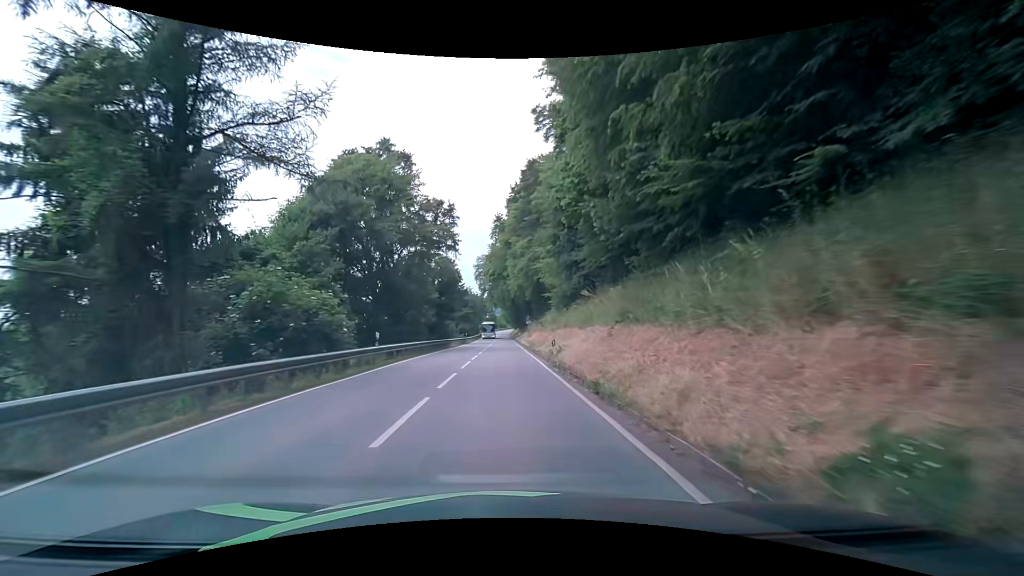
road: secondary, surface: asphalt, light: Day
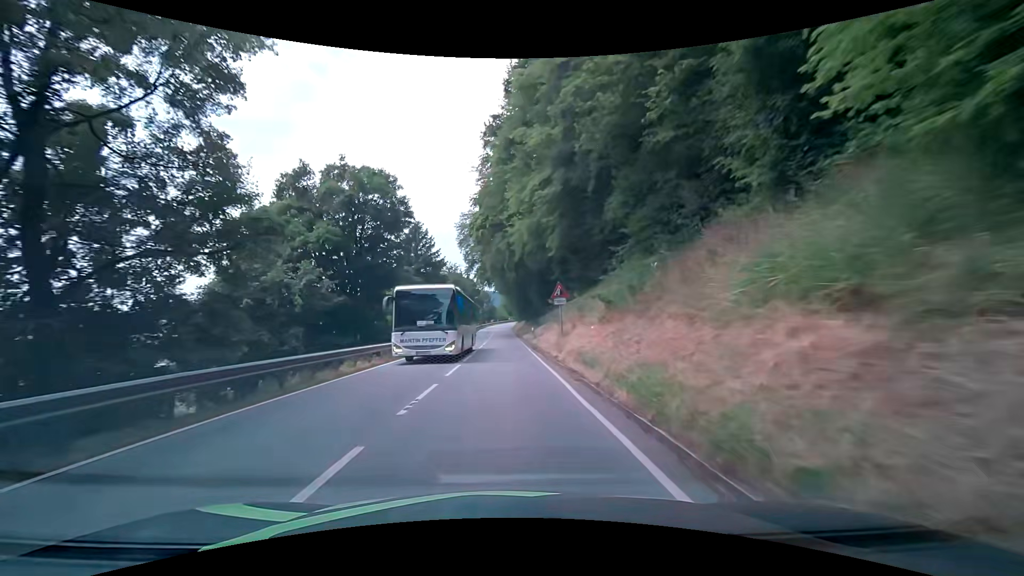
(-0.5, +34.1) m; 0°
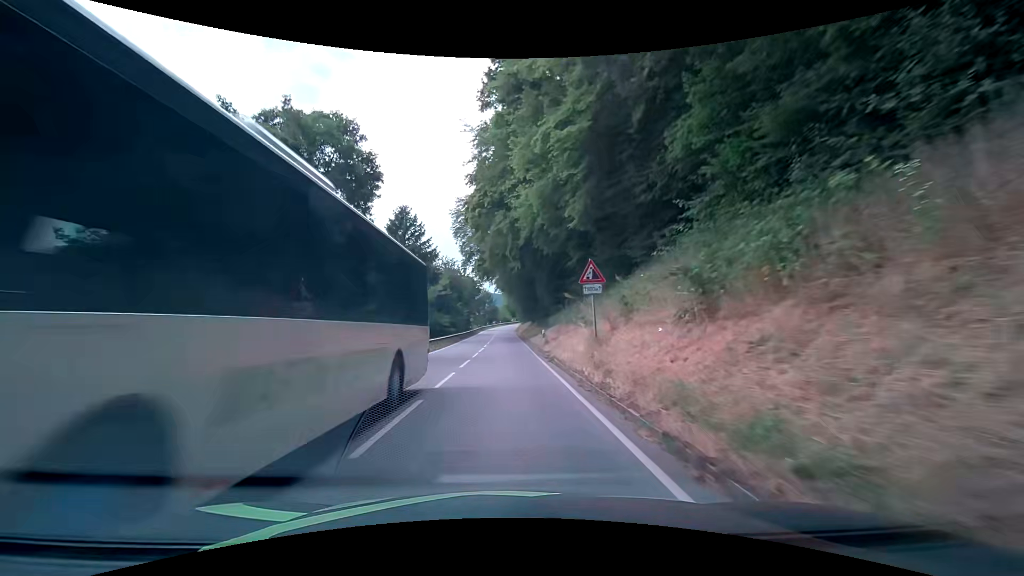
(-0.1, +8.6) m; -2°
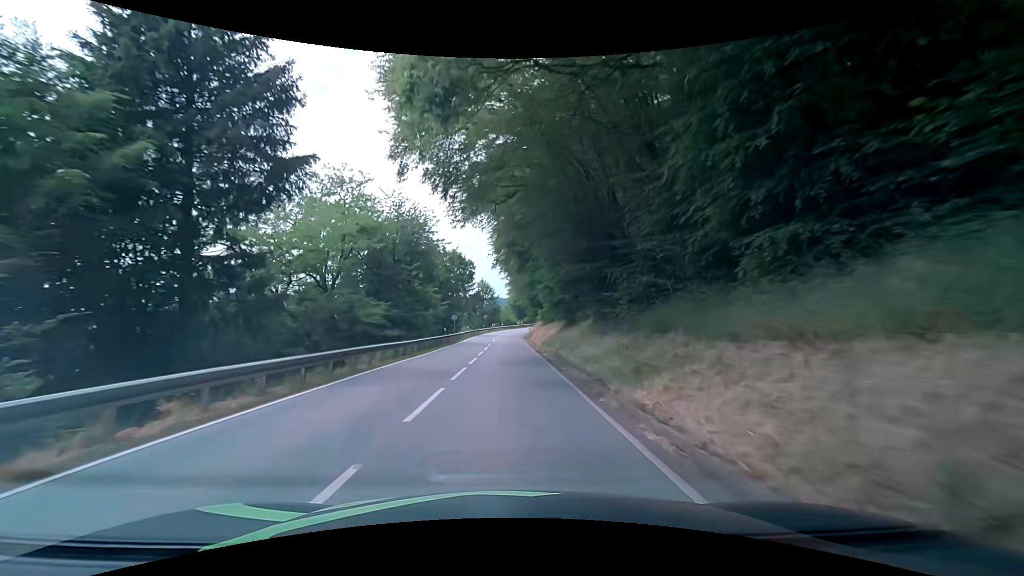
(0.0, +35.3) m; 0°
(0, +10) (0, +20) (0, +30) (0, +40) (0, +50) (+1, +60) (+1, +70) (+2, +80) (+3, +90) (+5, +100) m
